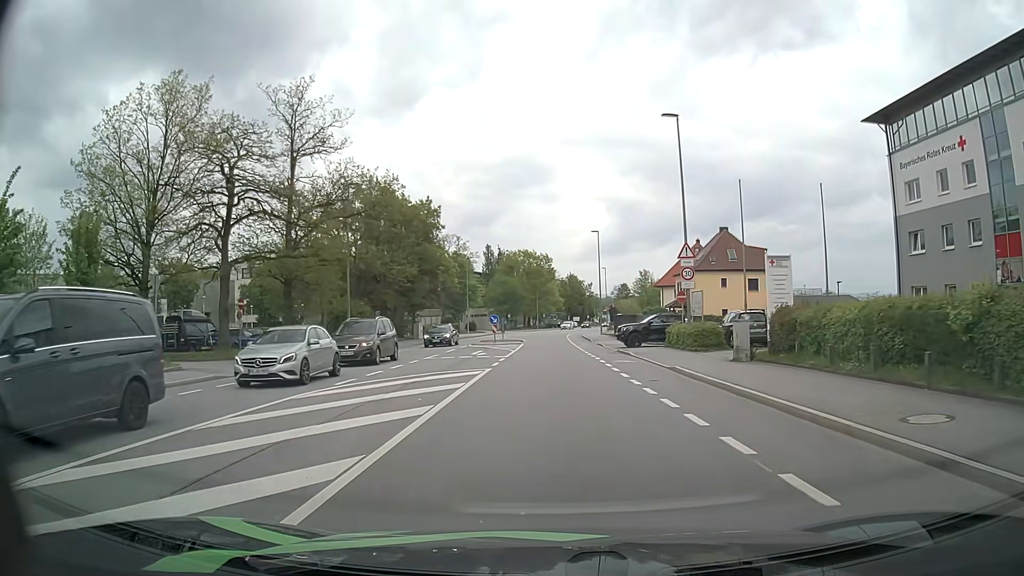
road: tertiary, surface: asphalt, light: Day
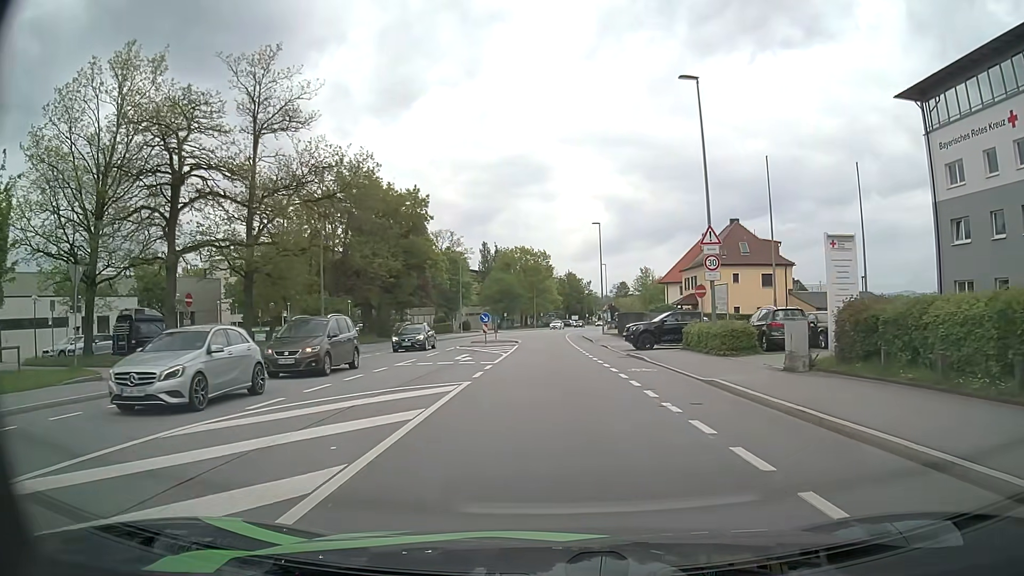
(0.0, +4.7) m; 0°
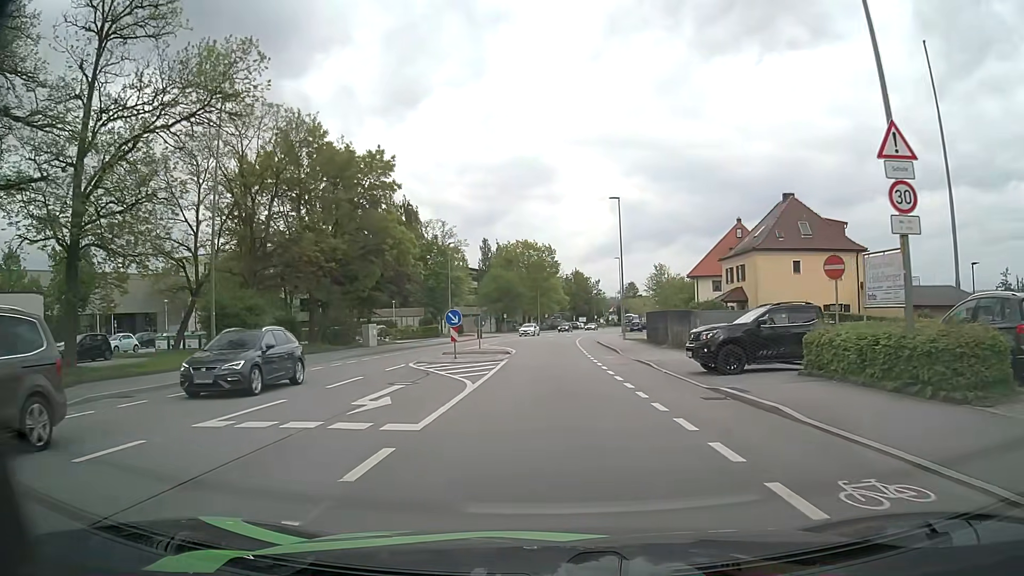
(0.0, +13.6) m; -1°
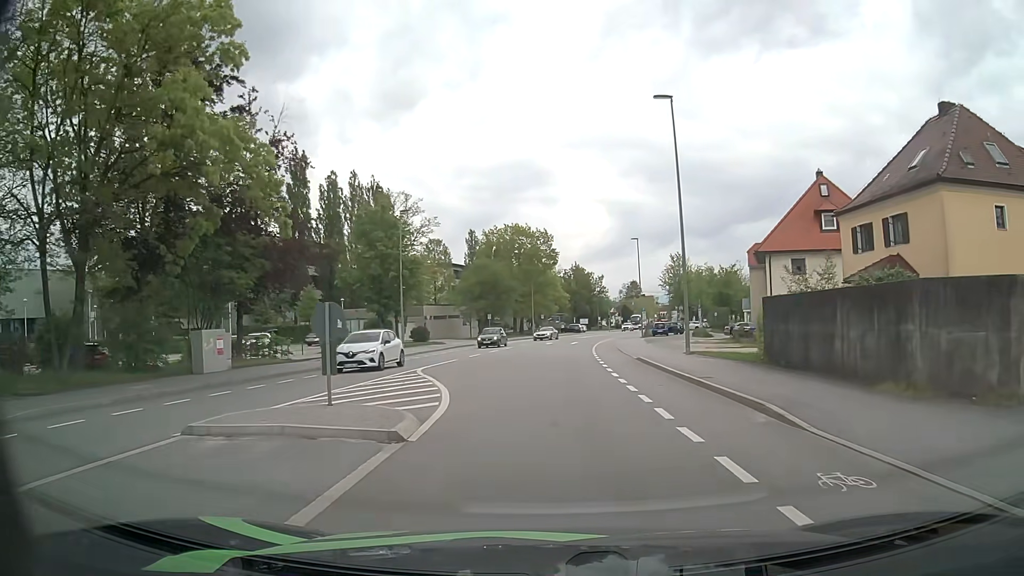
(+0.2, +22.7) m; +1°
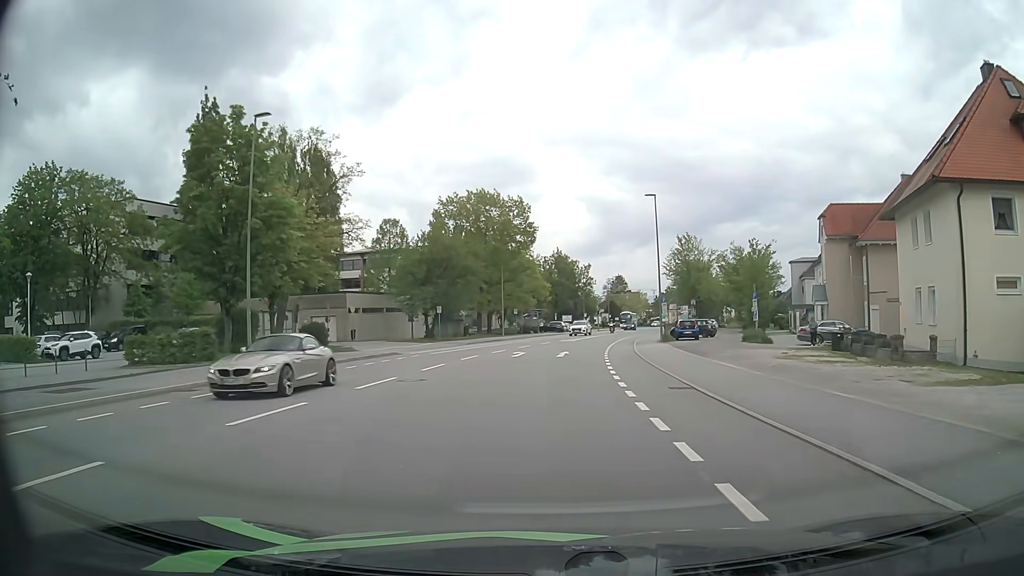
(+0.5, +23.5) m; +2°
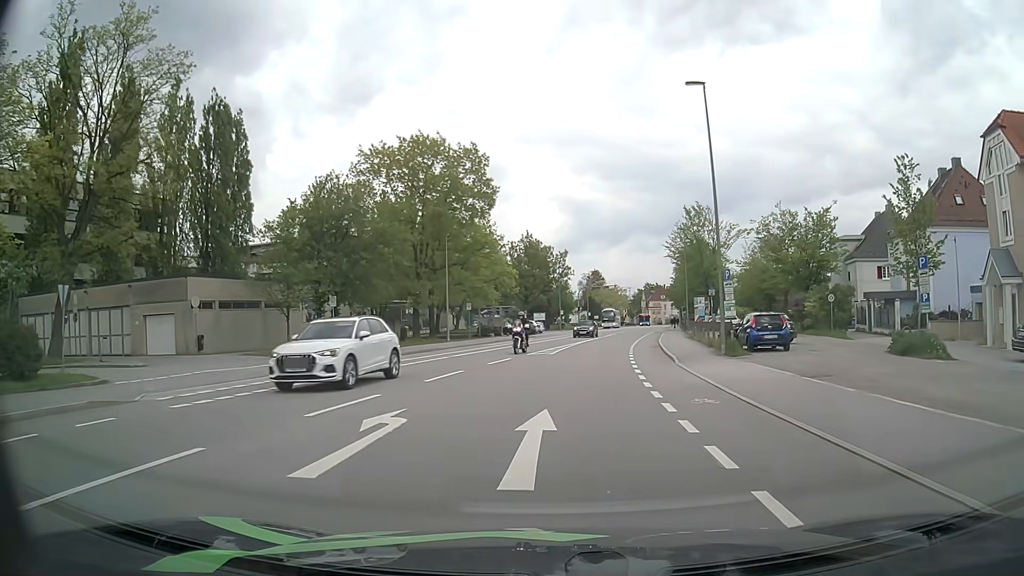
(+0.2, +22.7) m; +2°
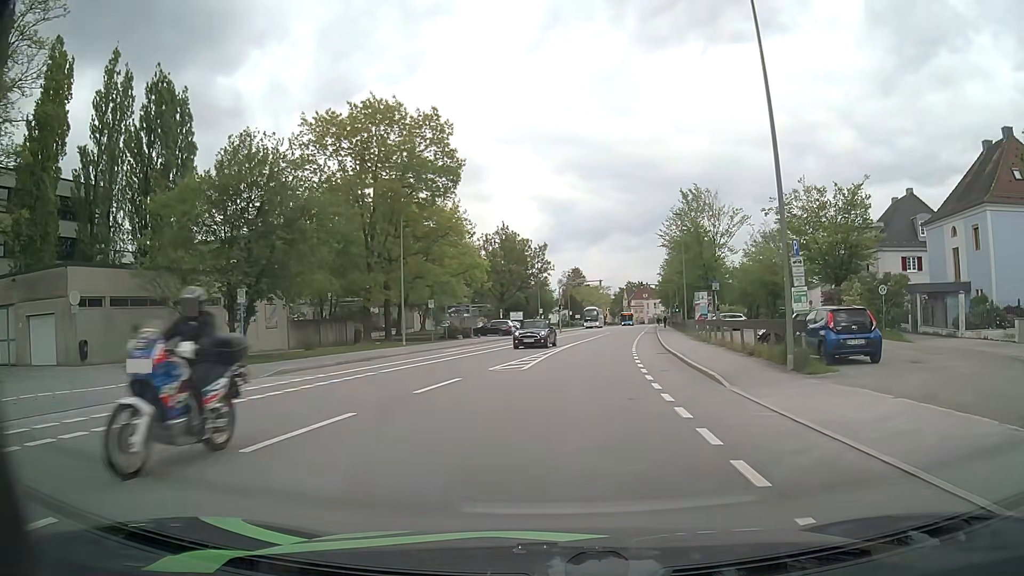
(+0.1, +8.9) m; +2°
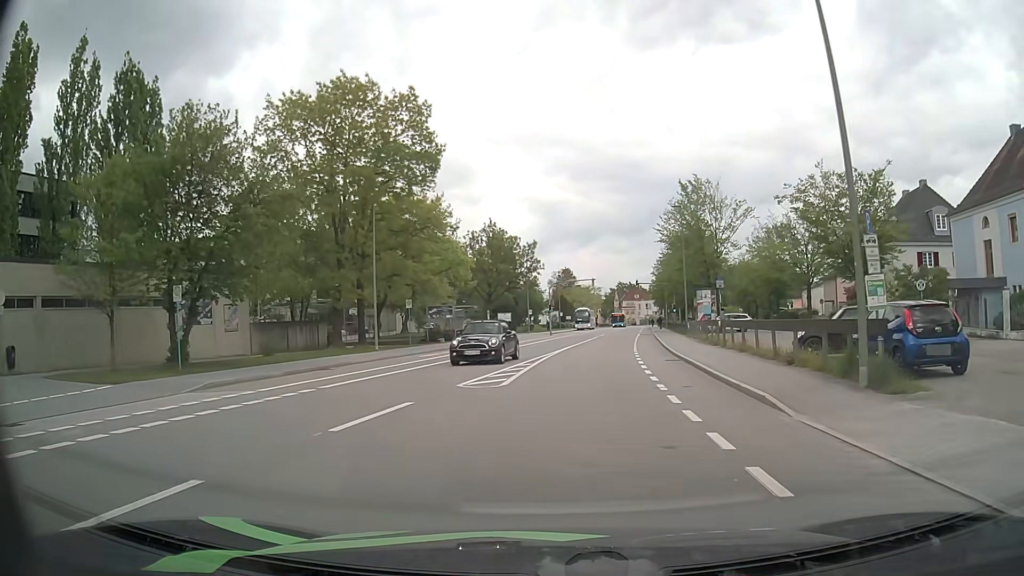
(0.0, +4.4) m; +1°
(0, +10) (+1, +20) (+2, +30) (+3, +40) (+4, +50) (+6, +60) (+7, +70) (+9, +79) (+10, +89) (+11, +99) m
